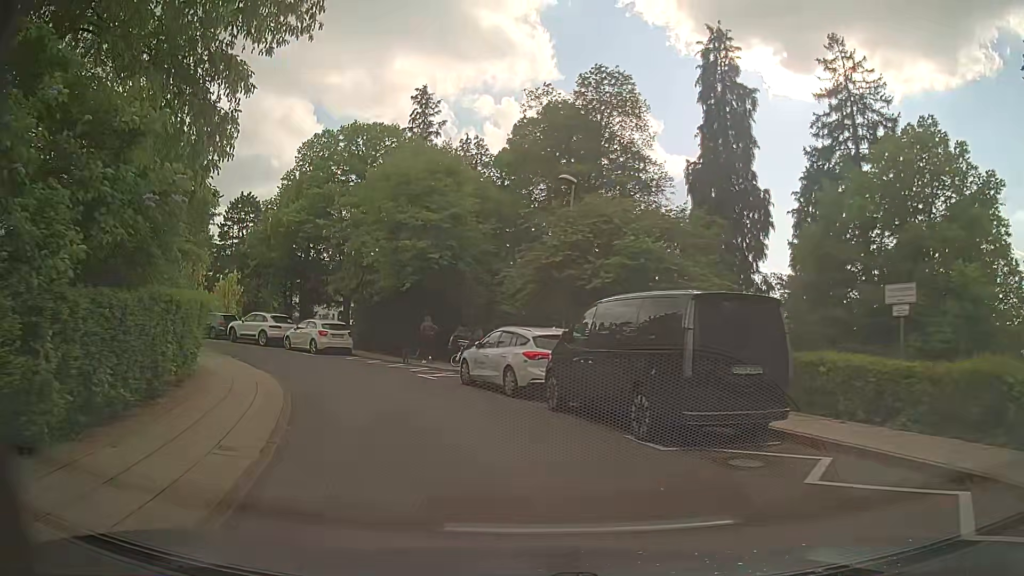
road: residential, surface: asphalt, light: Day
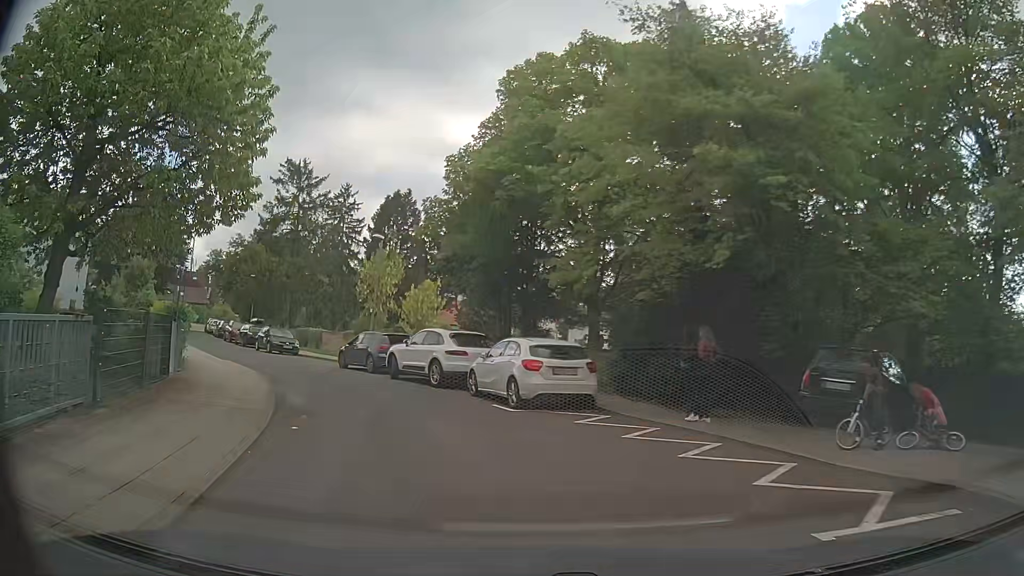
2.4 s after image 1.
(-2.6, +14.4) m; -21°
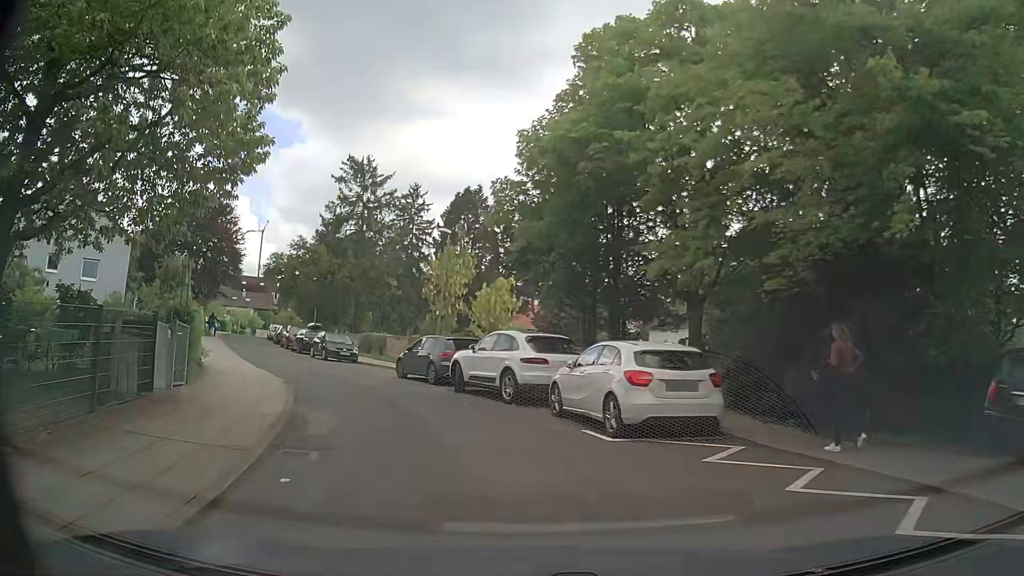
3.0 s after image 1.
(-0.3, +3.6) m; -8°
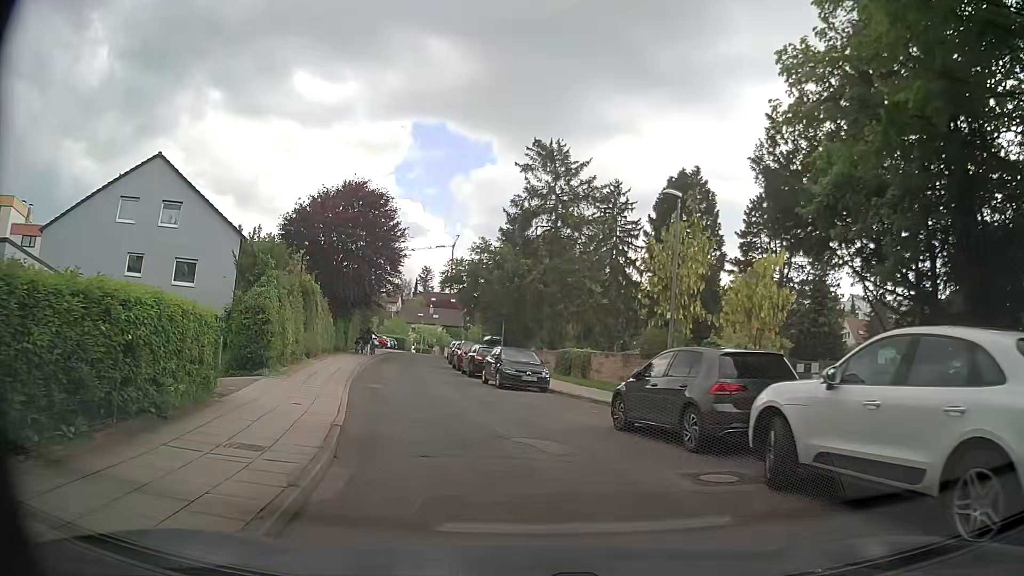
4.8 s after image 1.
(-1.7, +10.5) m; -15°
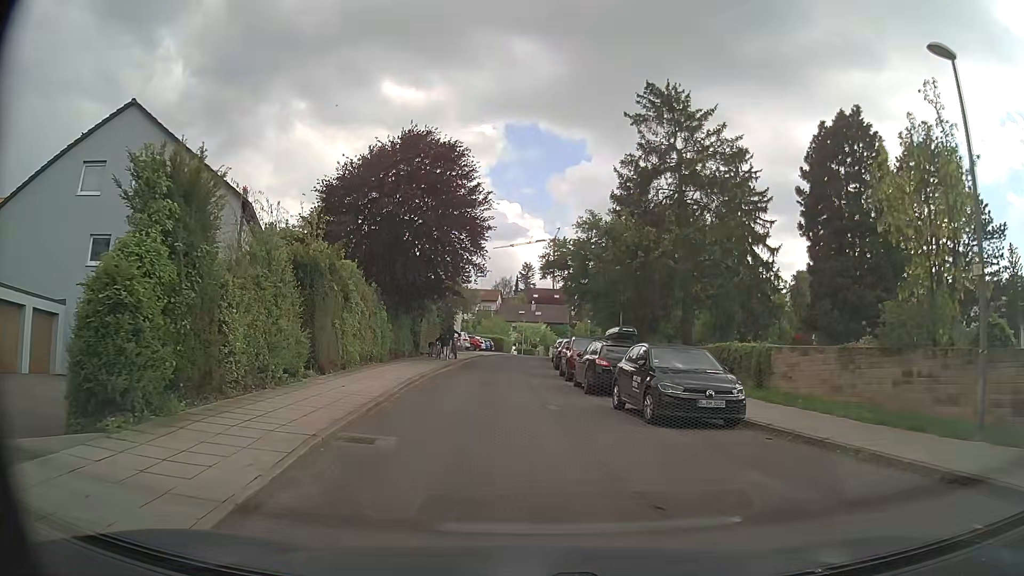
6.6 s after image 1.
(-1.3, +10.9) m; -10°
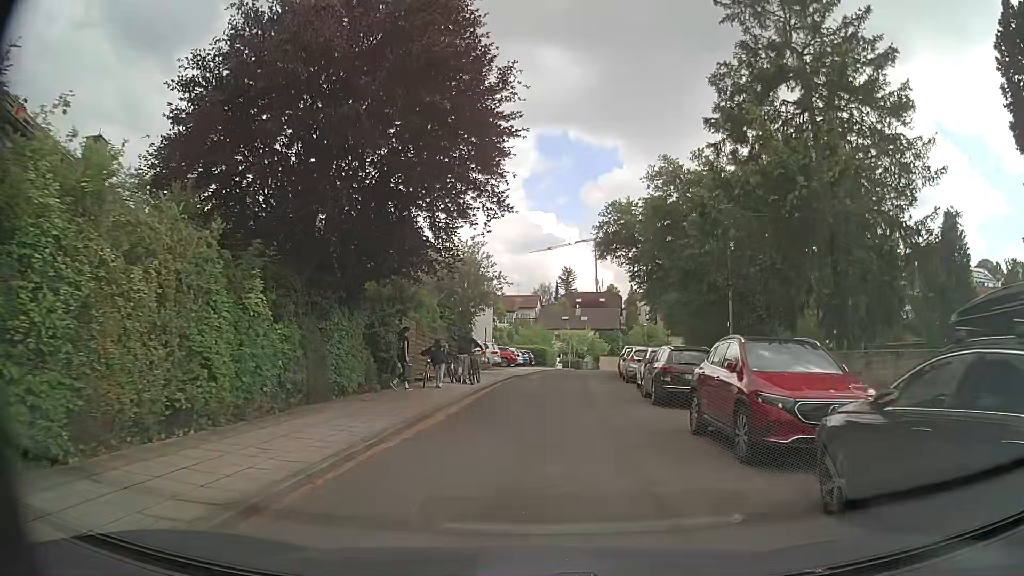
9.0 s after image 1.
(-0.7, +16.0) m; -4°
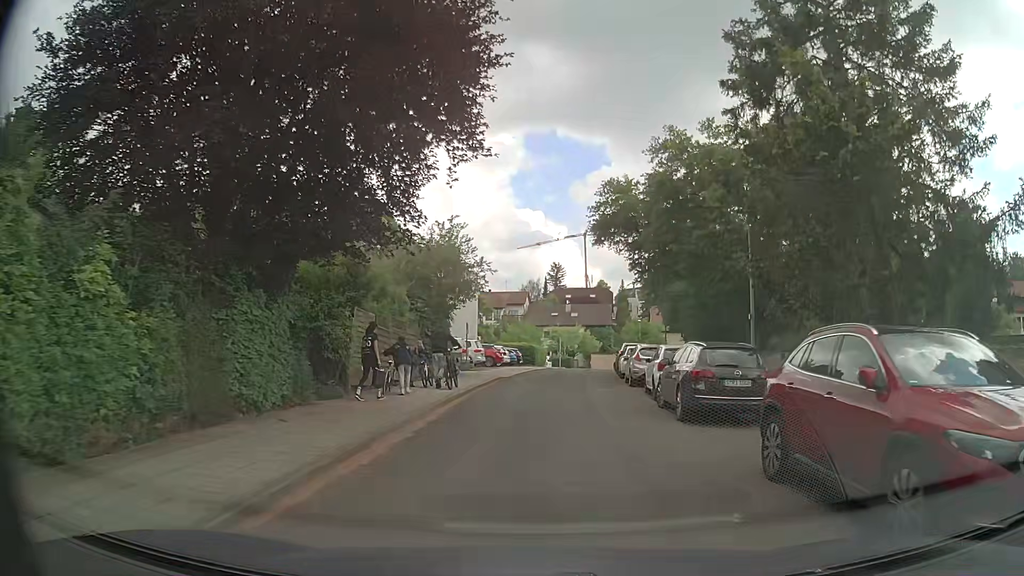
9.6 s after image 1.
(+0.1, +4.2) m; +2°
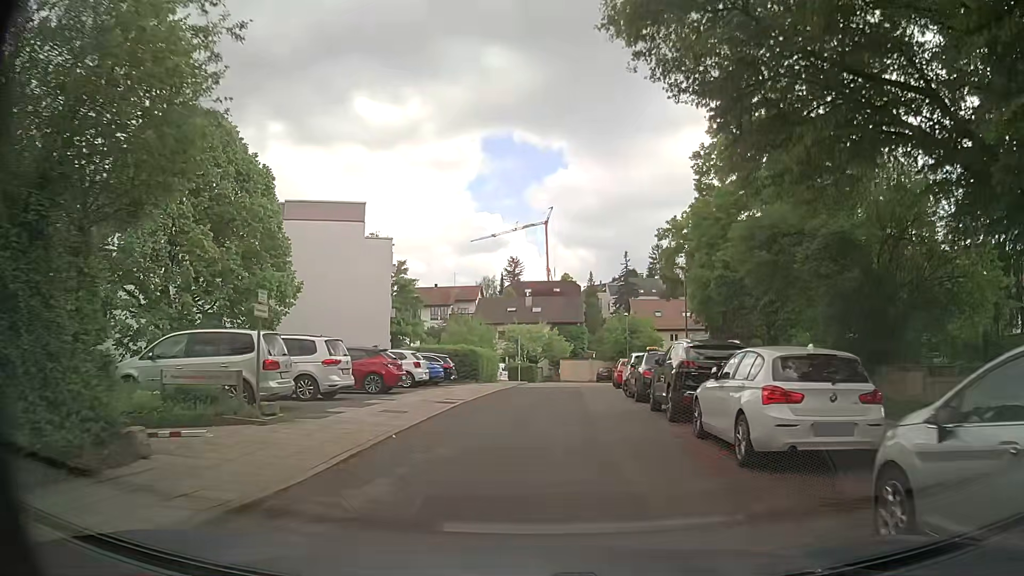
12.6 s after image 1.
(+0.6, +21.6) m; +3°
